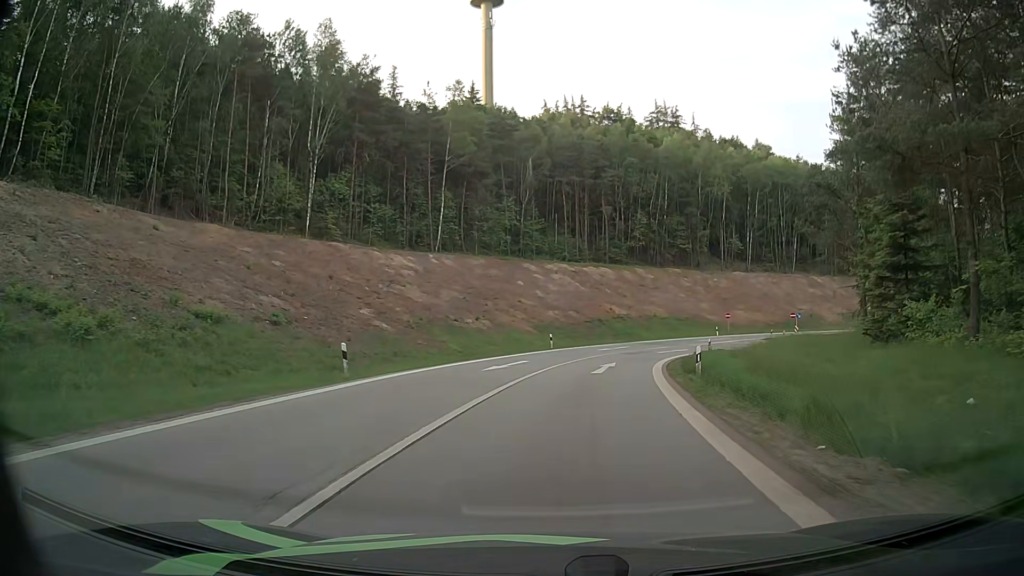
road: motorway_link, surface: asphalt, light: Day
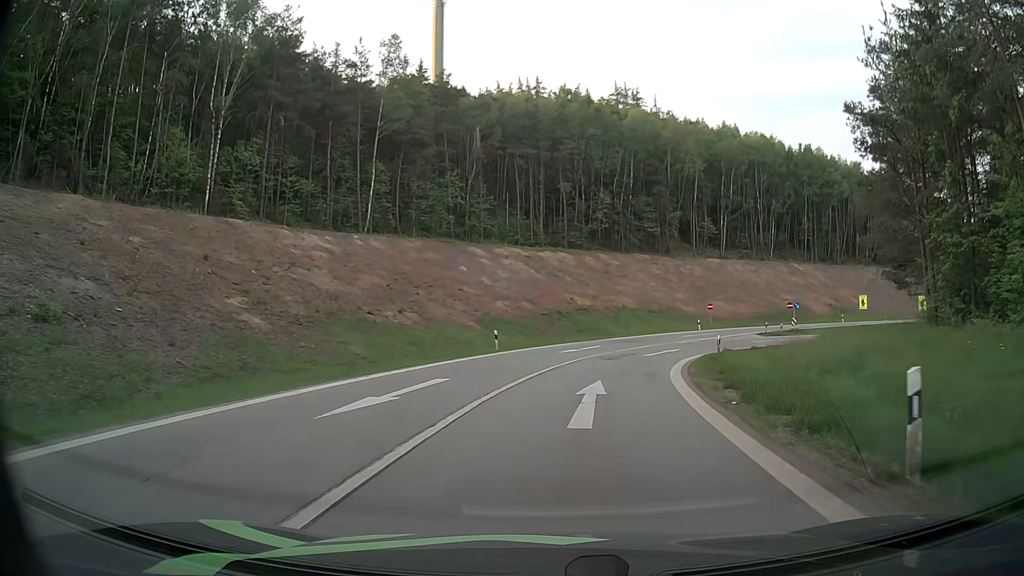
(+0.3, +12.7) m; +3°
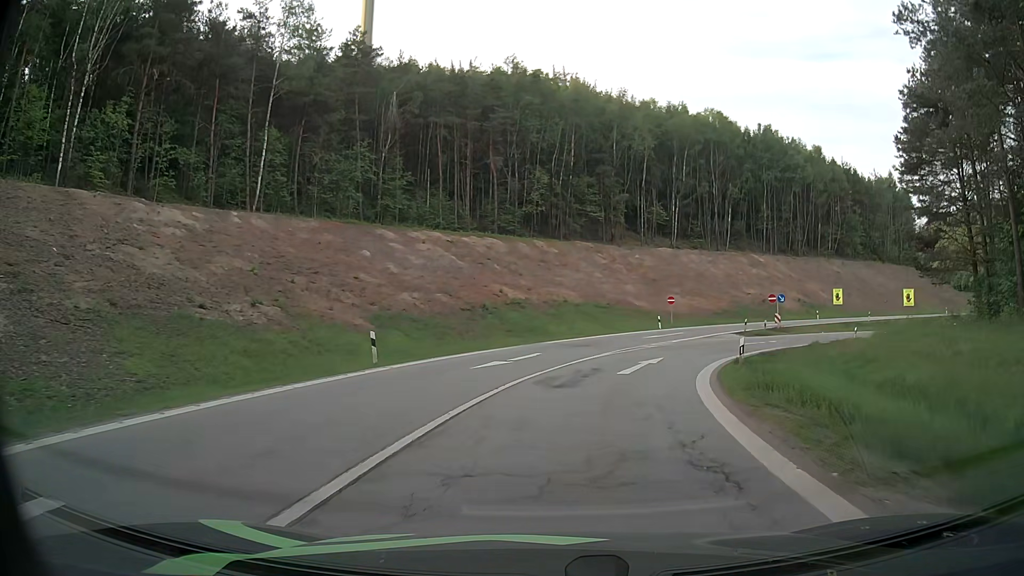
(+0.6, +12.8) m; +6°
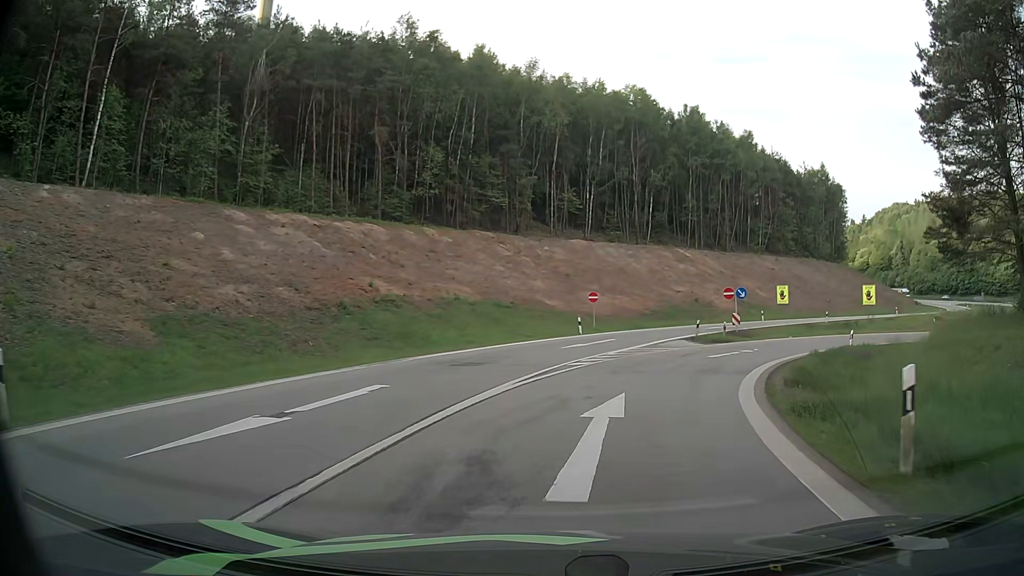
(+0.8, +12.8) m; +8°
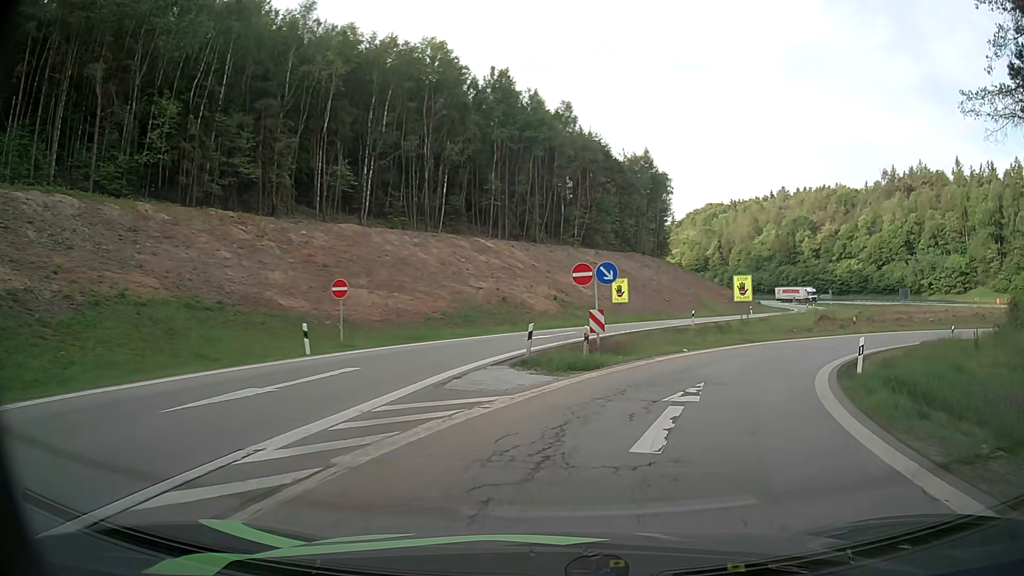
(+2.7, +18.7) m; +17°
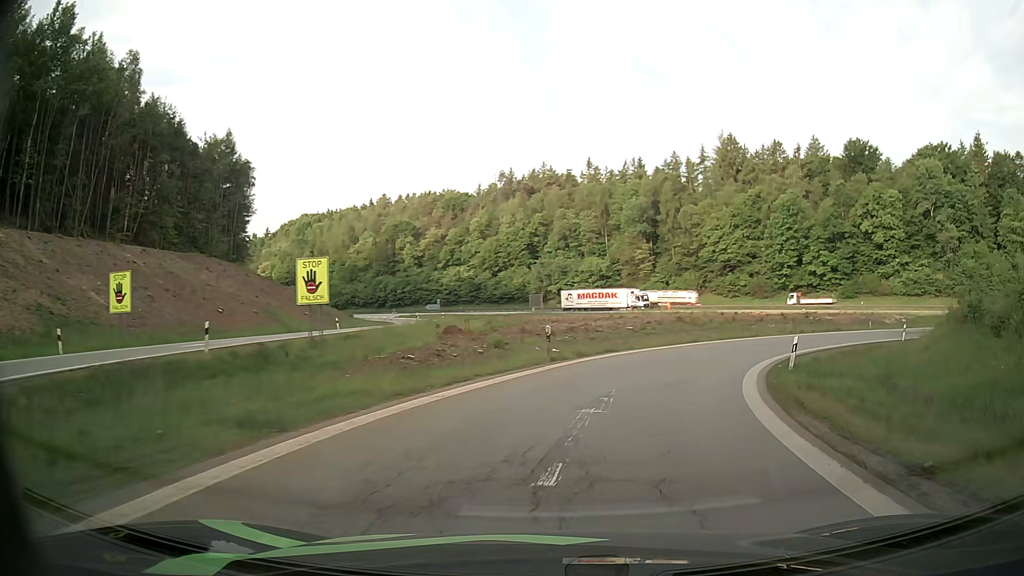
(+6.9, +22.8) m; +35°
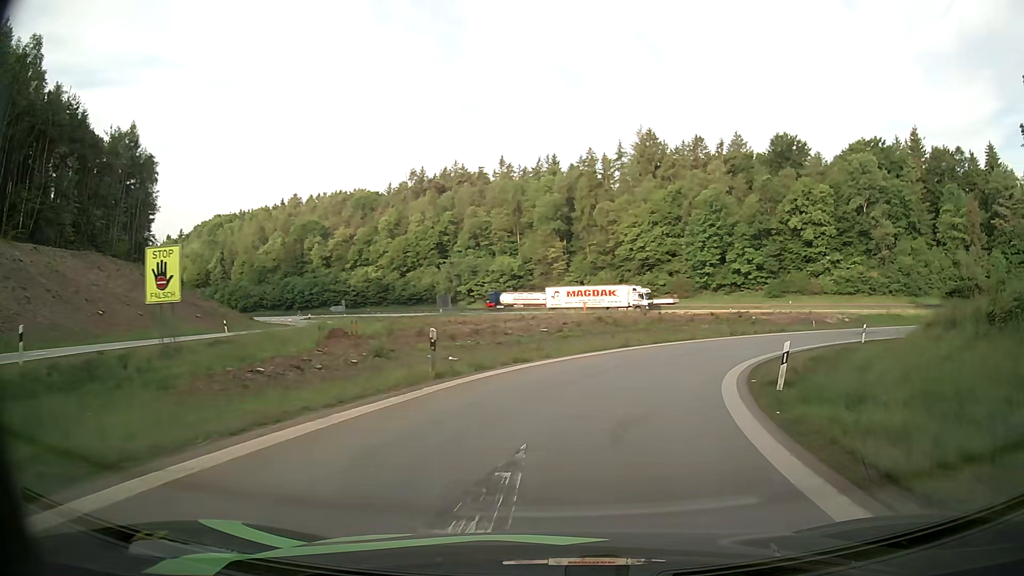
(+0.4, +5.9) m; +7°
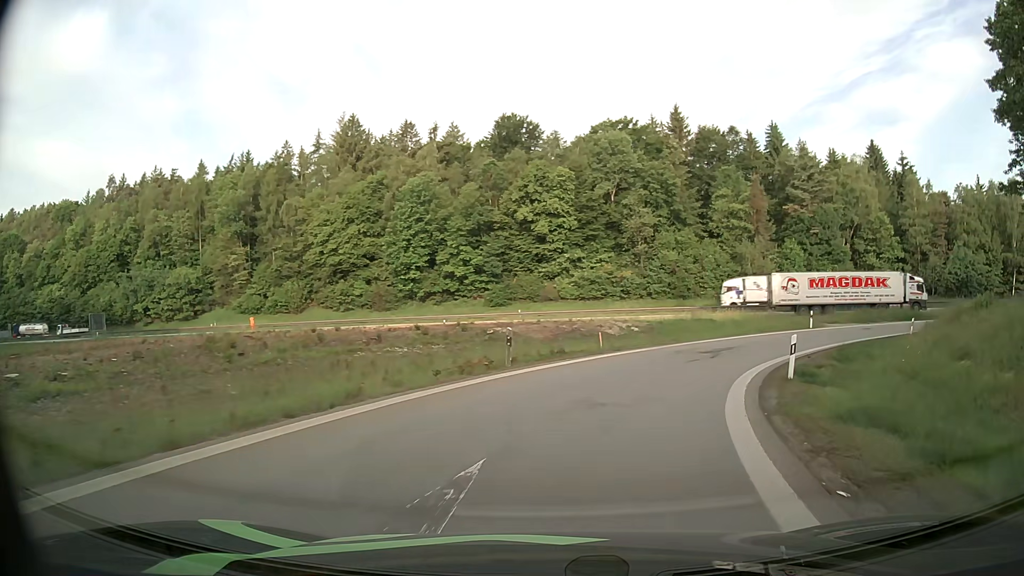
(+5.1, +22.3) m; +25°
(+1, +10) (+4, +19) (+9, +28) (+16, +35) (+24, +41) (+33, +45) (+43, +47) (+53, +49) (+63, +49) (+73, +49) m
